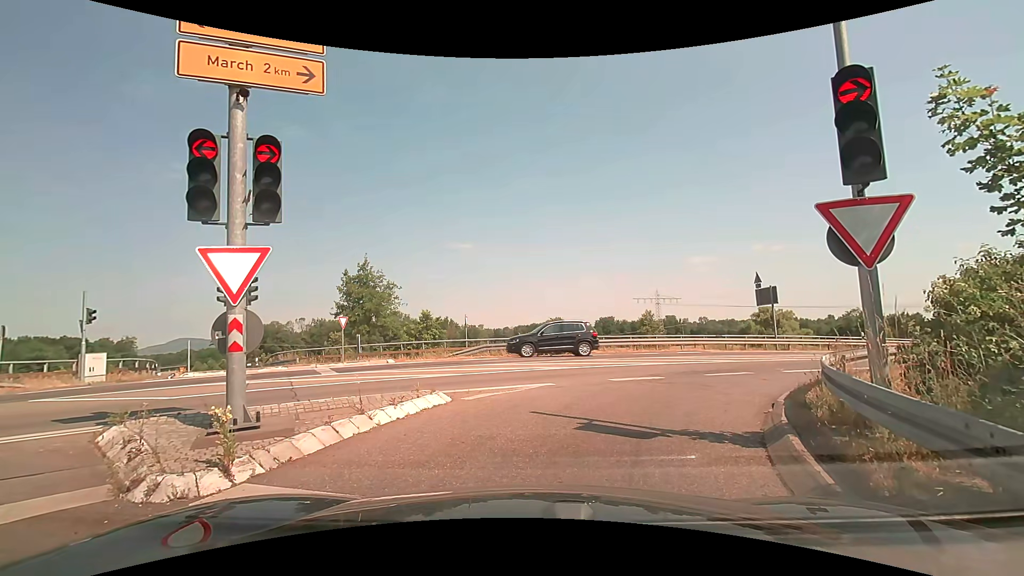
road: trunk_link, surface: asphalt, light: Day
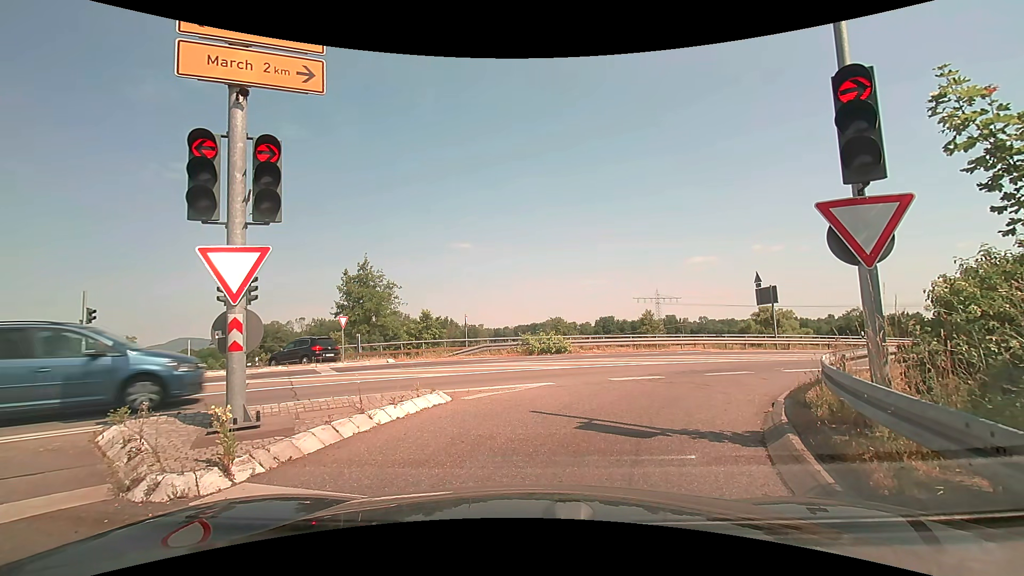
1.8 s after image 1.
(0.0, +0.1) m; 0°
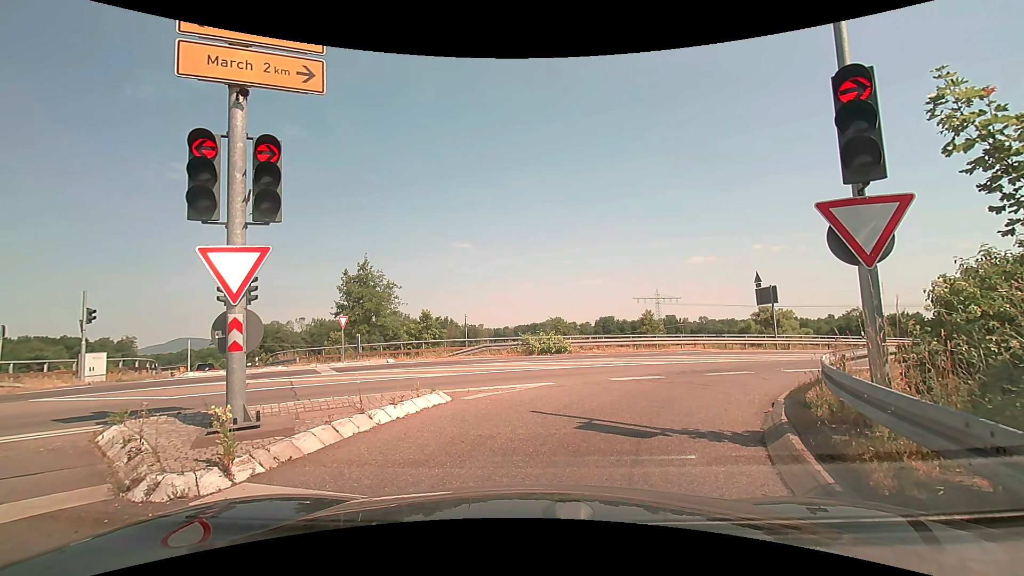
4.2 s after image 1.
(0.0, 0.0) m; 0°
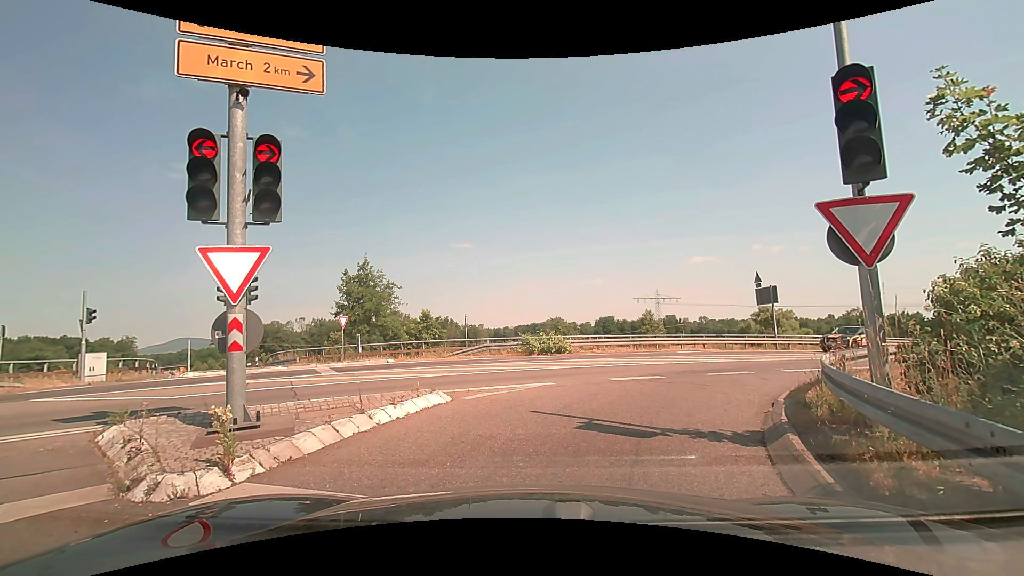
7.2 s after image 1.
(0.0, 0.0) m; 0°
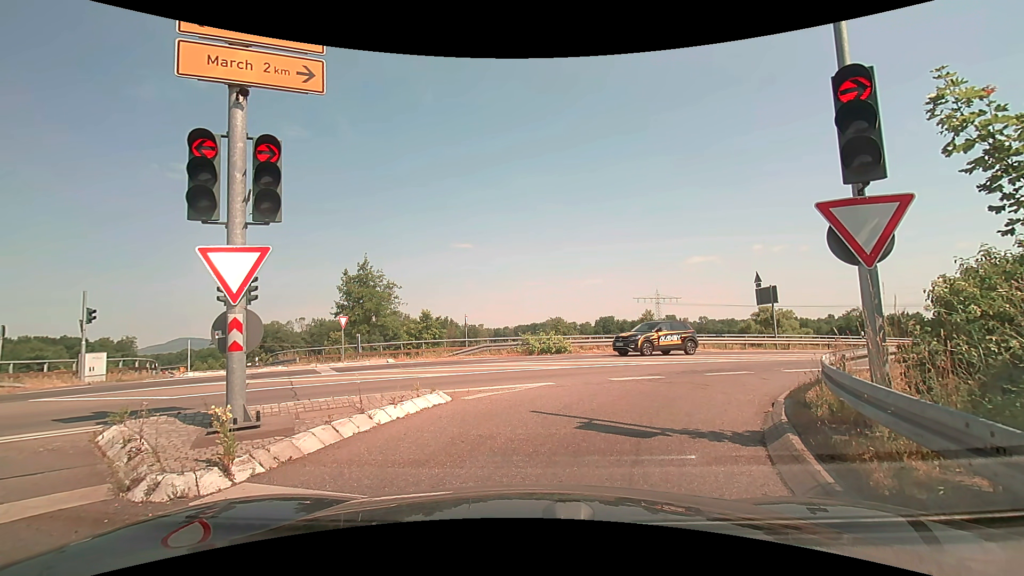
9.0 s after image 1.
(0.0, 0.0) m; 0°
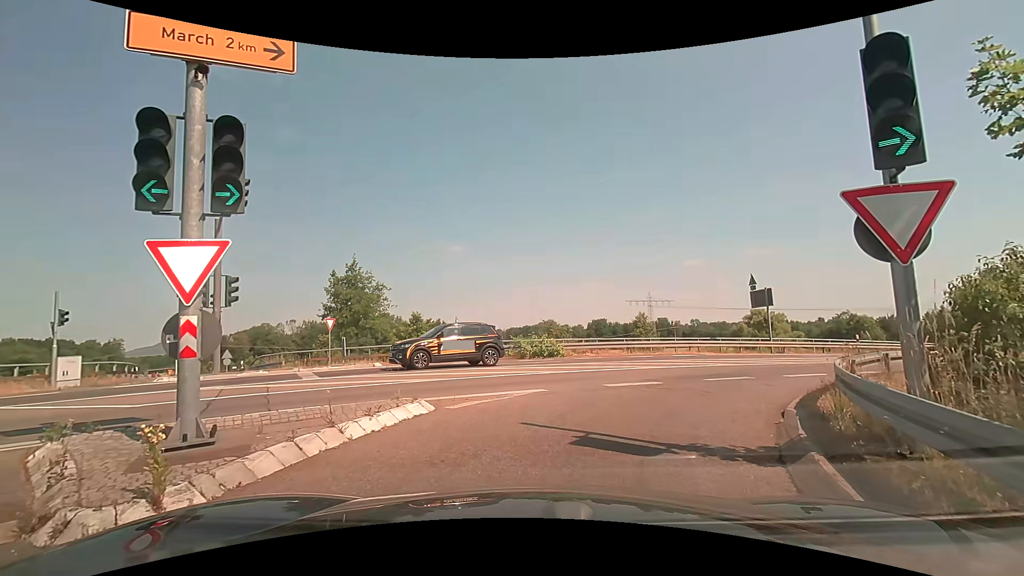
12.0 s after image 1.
(0.0, +0.7) m; +1°
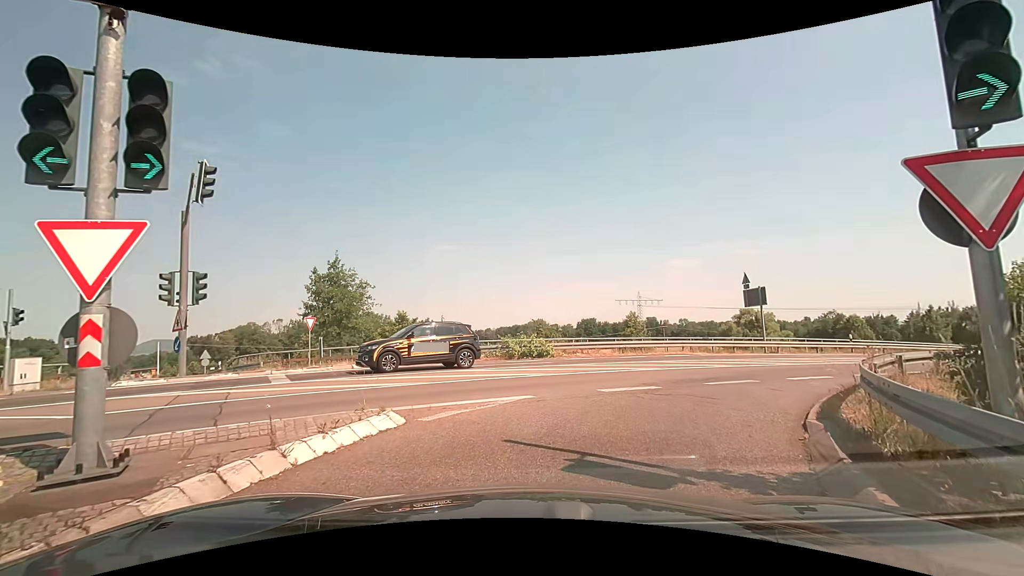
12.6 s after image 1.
(0.0, +1.1) m; +2°
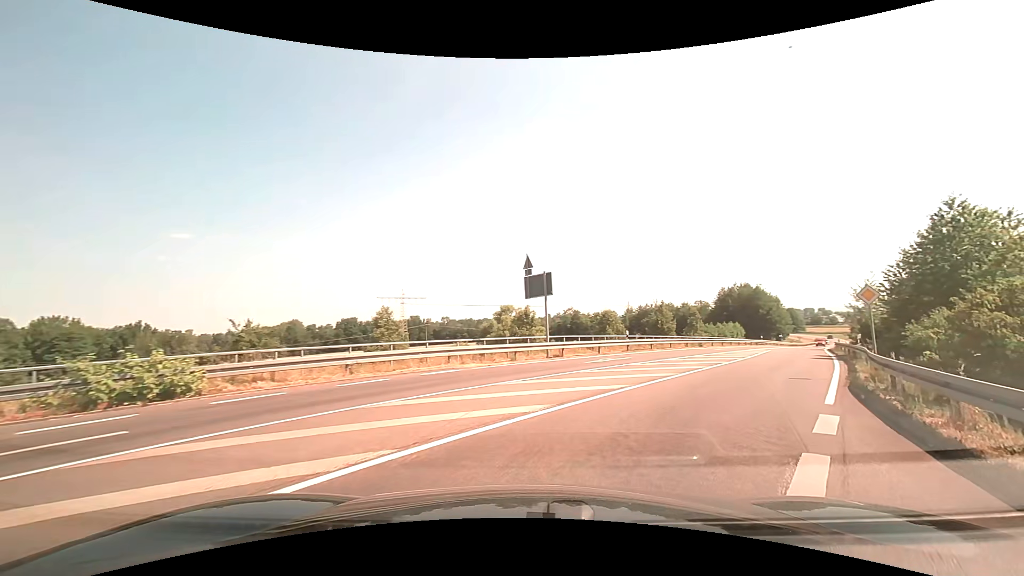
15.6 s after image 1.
(+2.4, +11.0) m; +28°
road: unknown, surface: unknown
(+3, +10) (+7, +19) (+12, +27) (+17, +36) (+21, +45) (+26, +54) (+31, +62) (+36, +71) (+41, +80) (+46, +88) m
